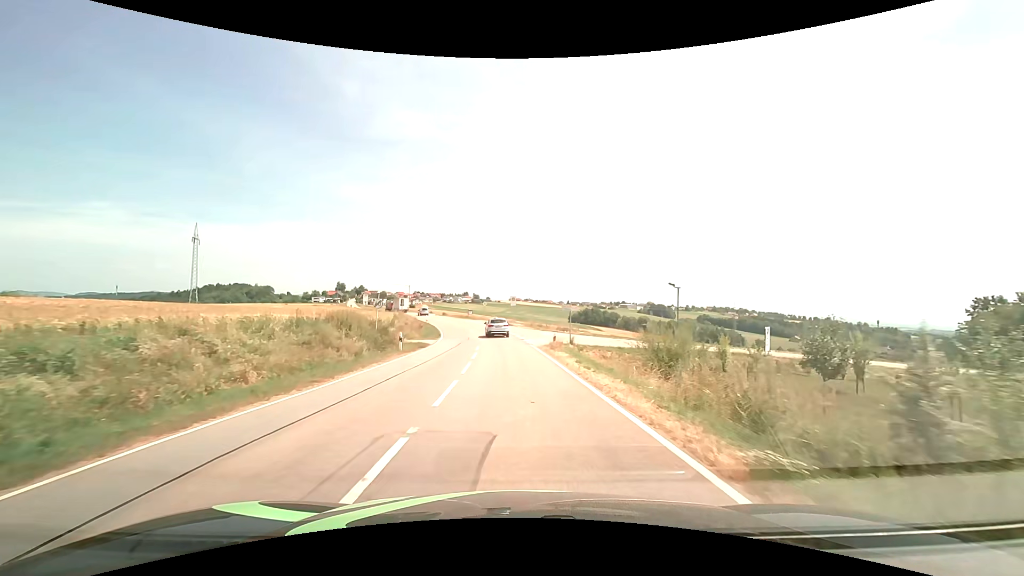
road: tertiary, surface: asphalt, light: Day
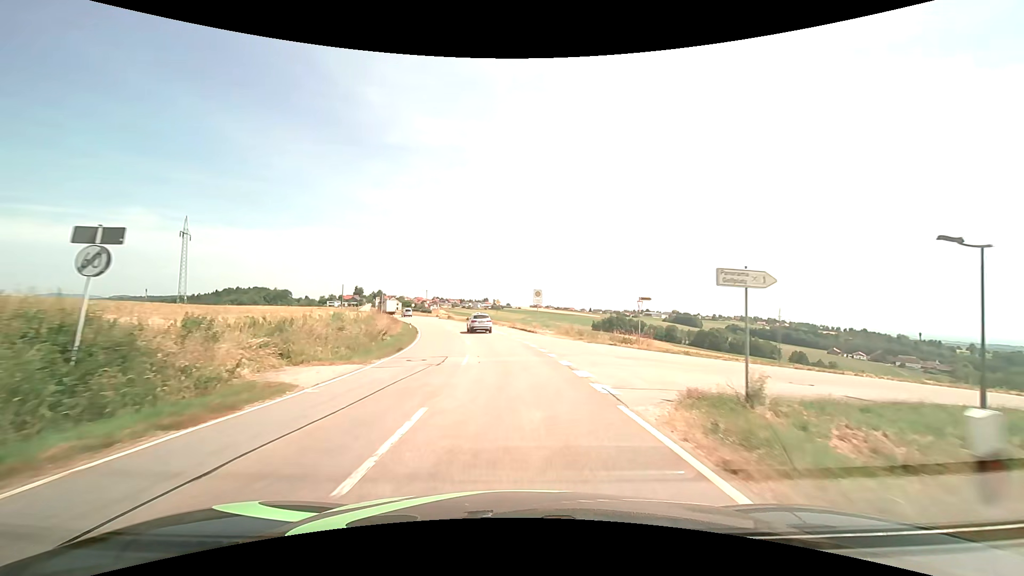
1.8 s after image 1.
(-0.5, +22.7) m; -3°
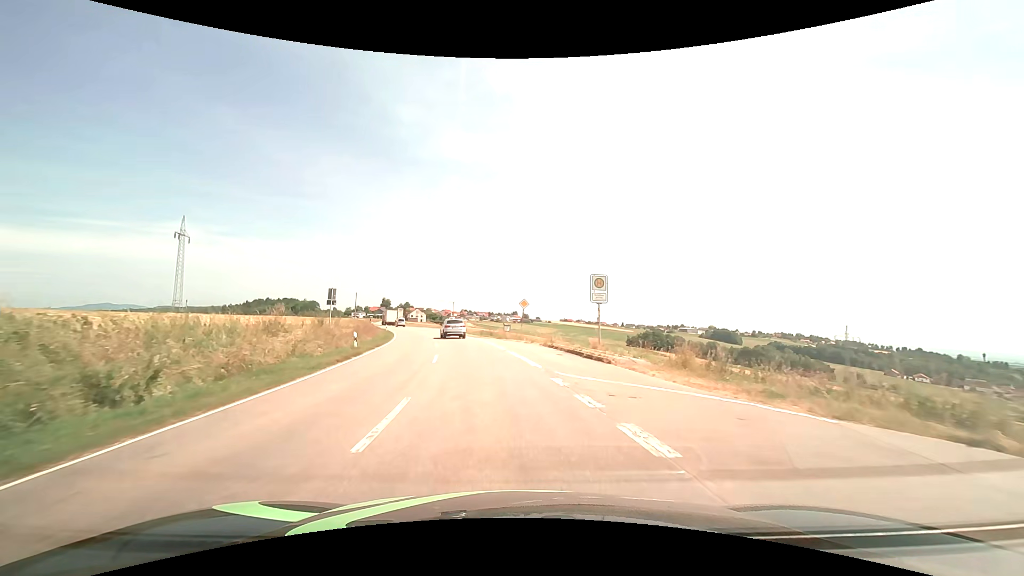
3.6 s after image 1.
(-0.5, +22.8) m; -3°
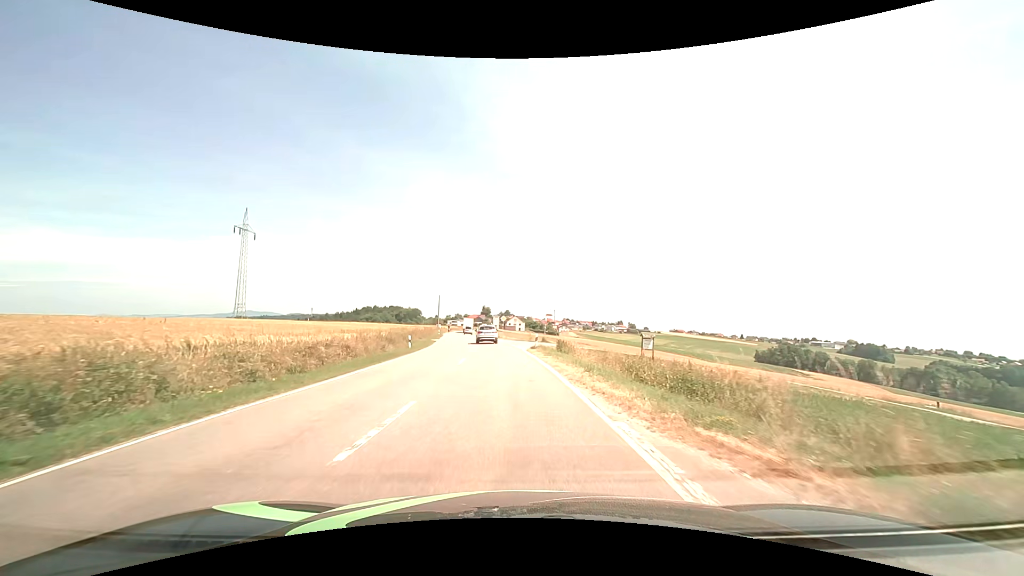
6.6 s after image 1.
(-3.6, +35.8) m; -12°
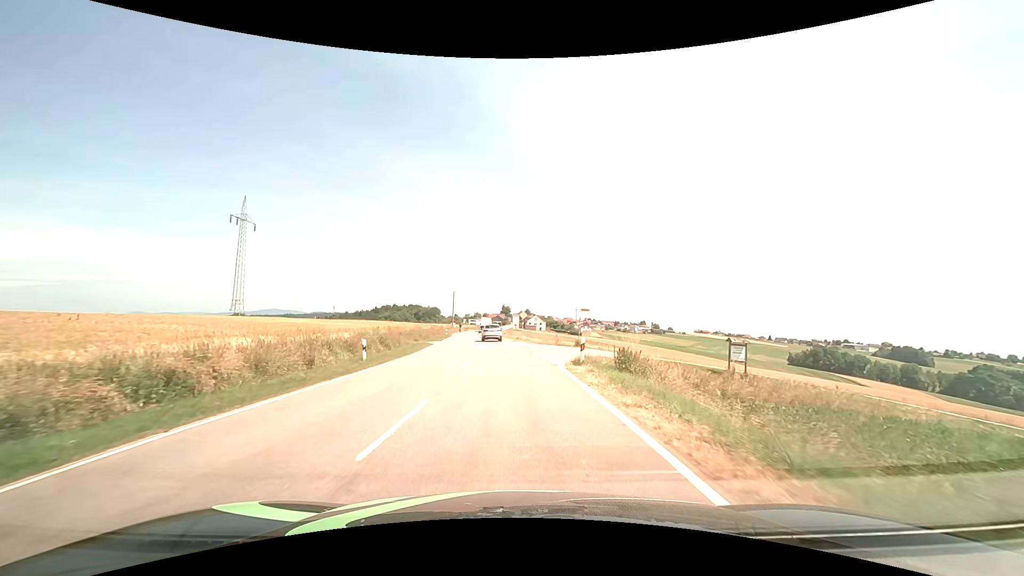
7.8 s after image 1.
(-0.3, +13.6) m; -2°
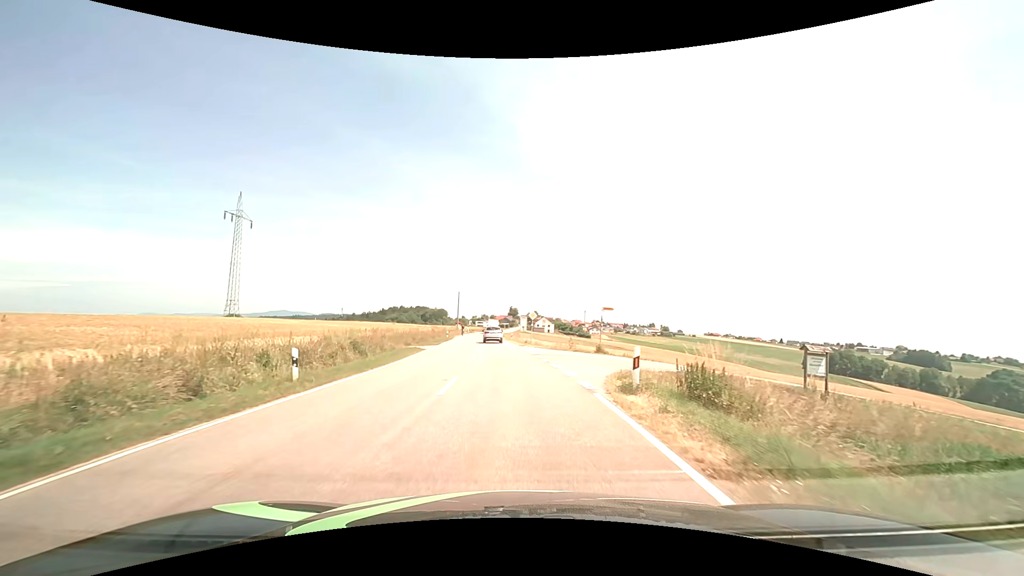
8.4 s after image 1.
(0.0, +6.7) m; -1°
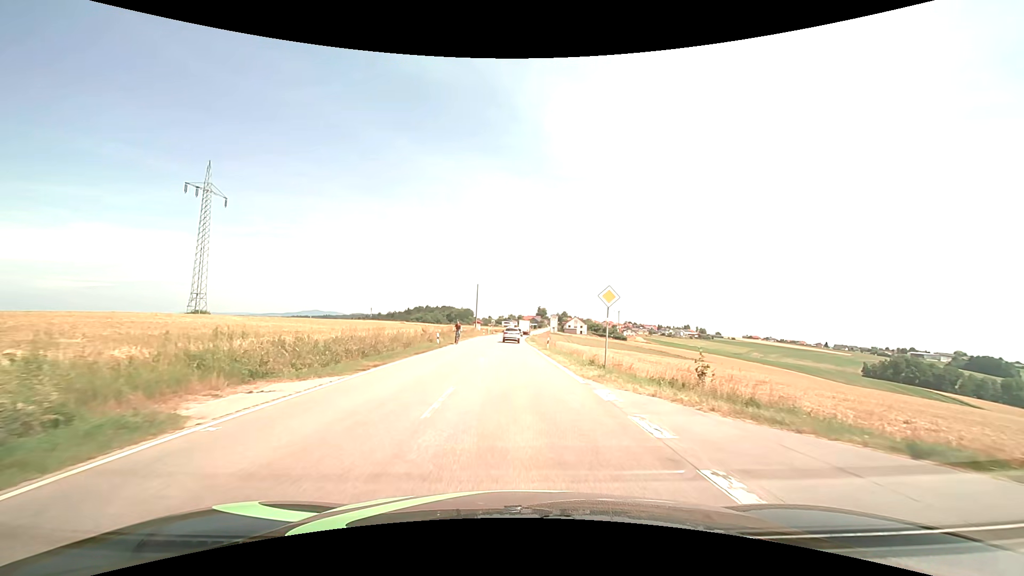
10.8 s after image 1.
(-0.8, +26.3) m; -3°
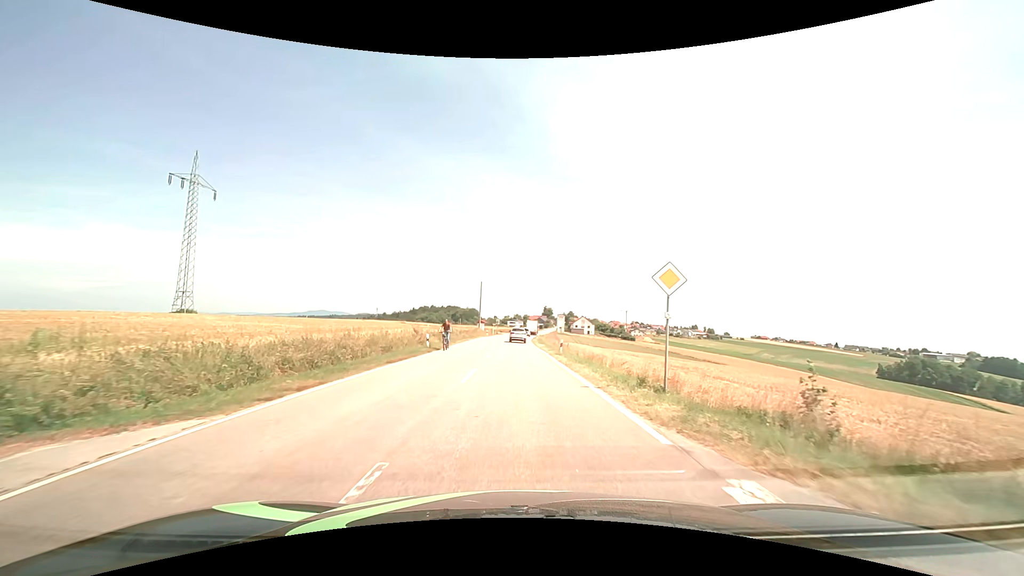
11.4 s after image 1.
(0.0, +6.5) m; -1°
(0, +10) (0, +20) (0, +30) (0, +40) (0, +50) (0, +60) (0, +70) (0, +80) (+1, +90) (+1, +100) m
